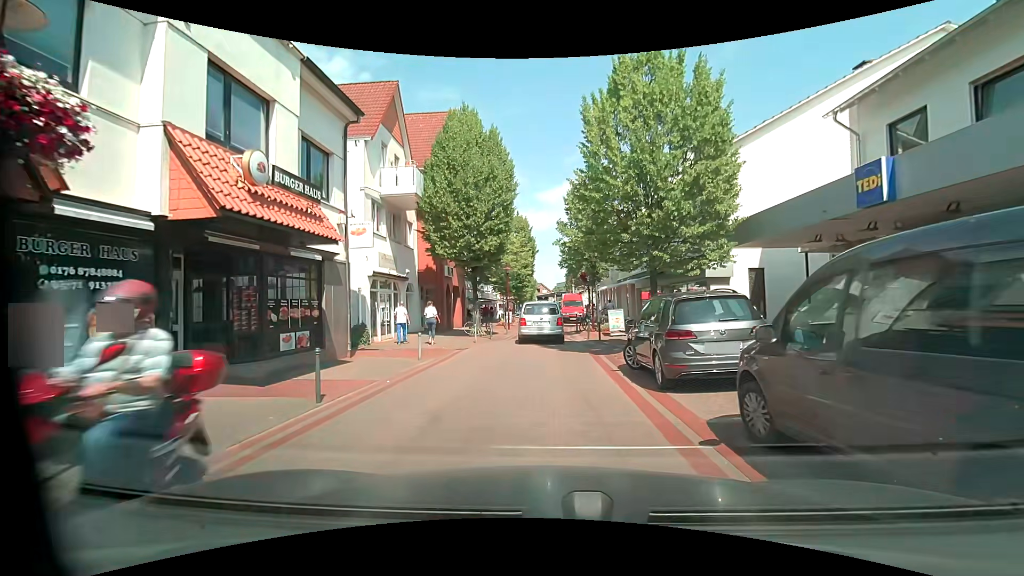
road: residential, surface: paving_stones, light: Day
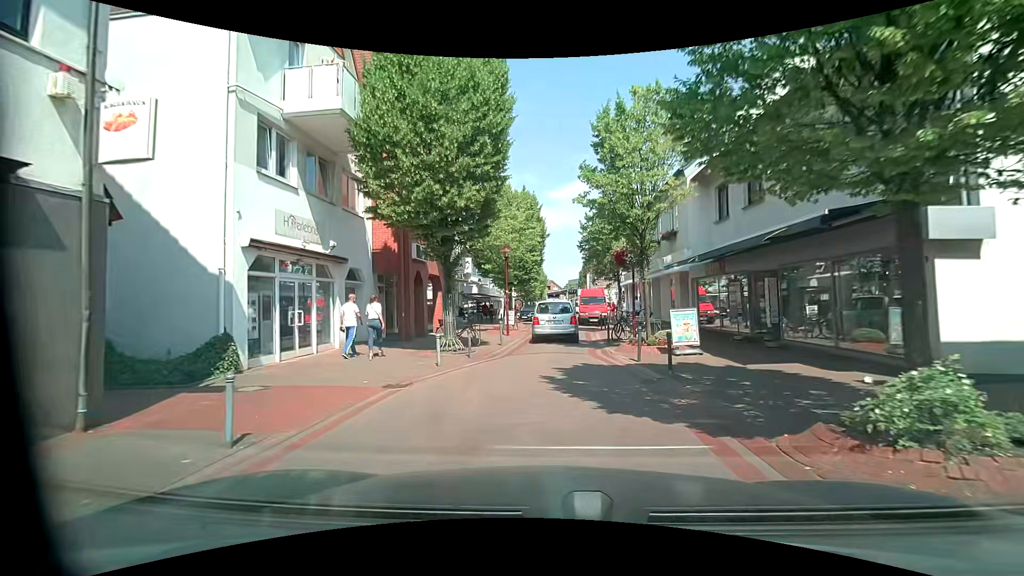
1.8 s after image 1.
(-0.3, +9.5) m; -2°
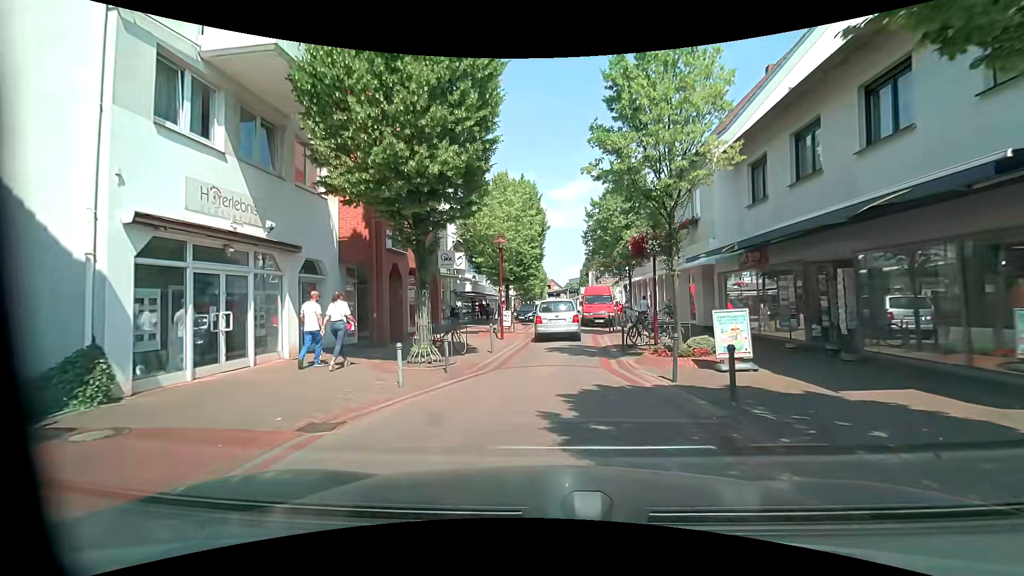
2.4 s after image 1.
(0.0, +3.3) m; -1°
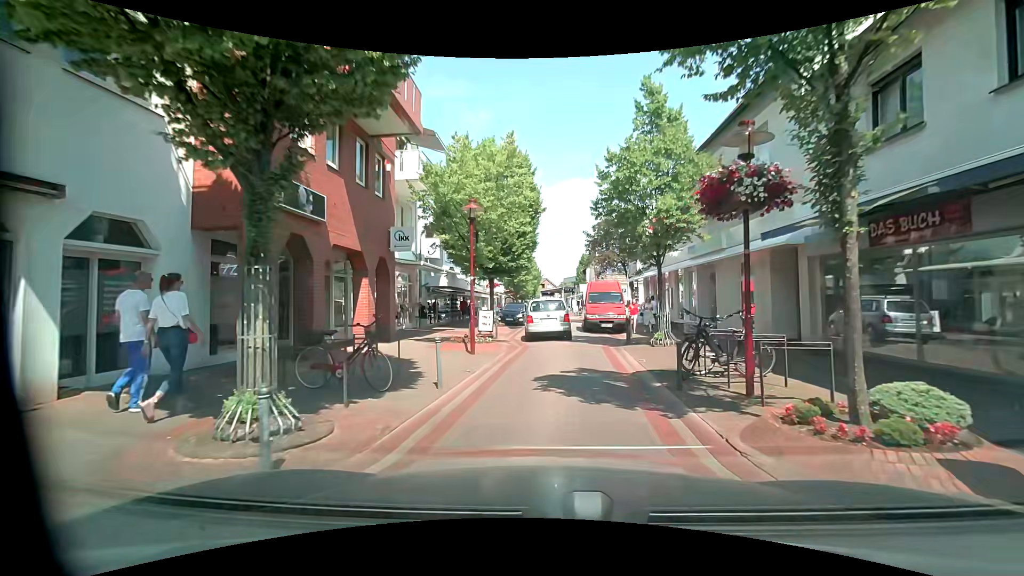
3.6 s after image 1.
(+0.1, +6.7) m; 0°
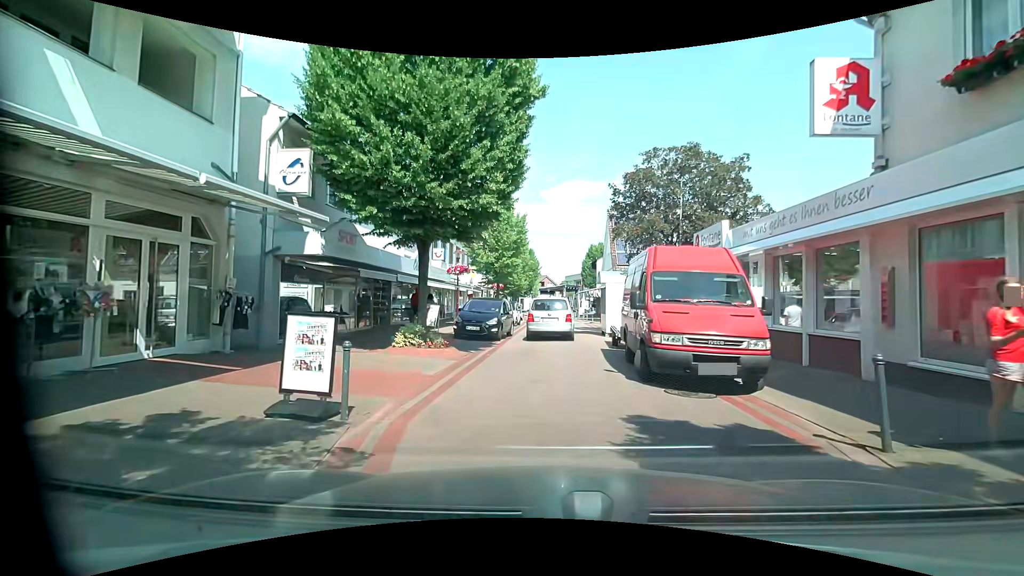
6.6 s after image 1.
(+0.5, +15.6) m; +1°
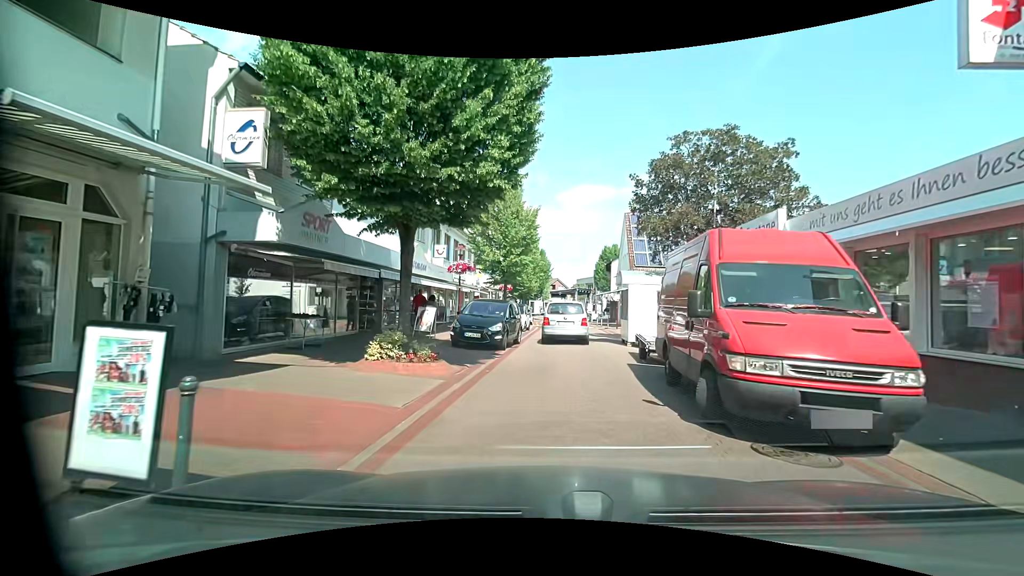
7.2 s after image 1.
(0.0, +2.8) m; -2°
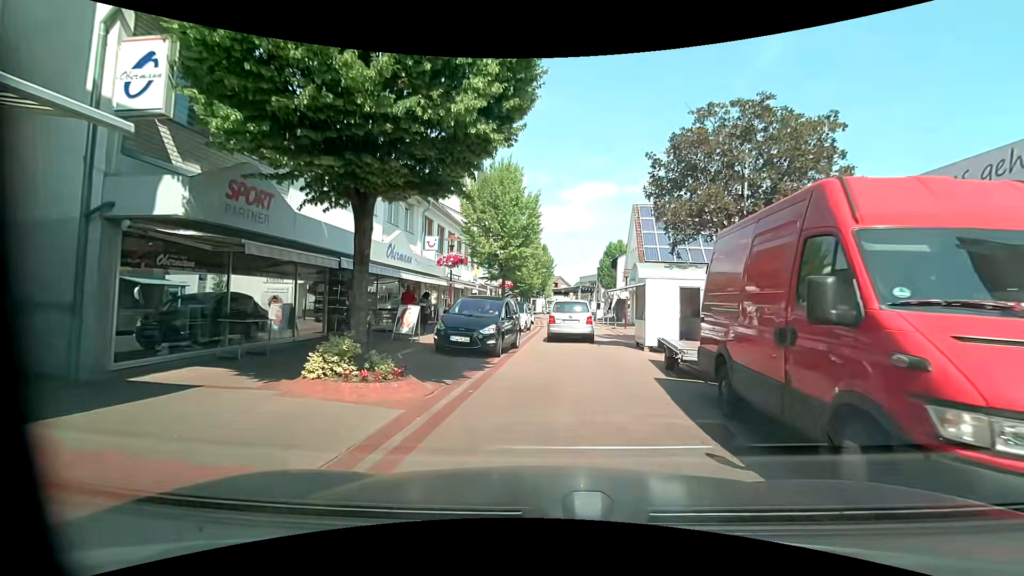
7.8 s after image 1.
(+0.1, +2.8) m; +2°
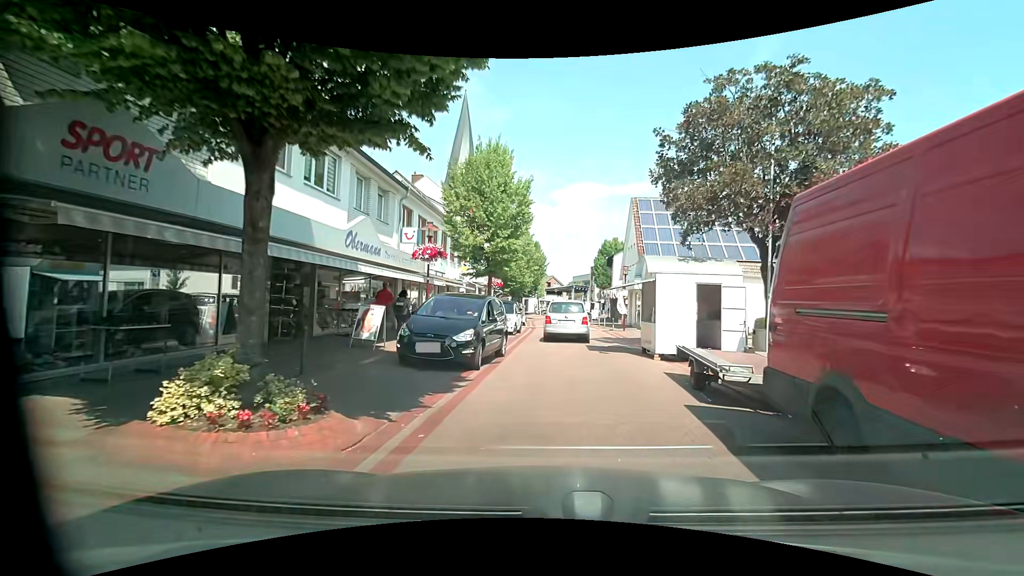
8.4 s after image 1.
(0.0, +2.7) m; -1°
